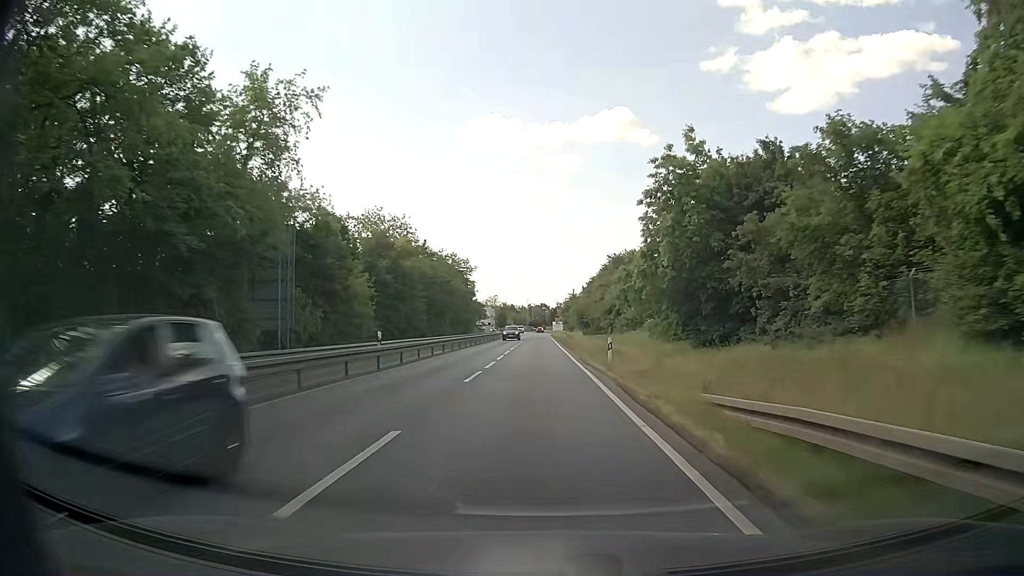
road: tertiary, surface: asphalt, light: Day
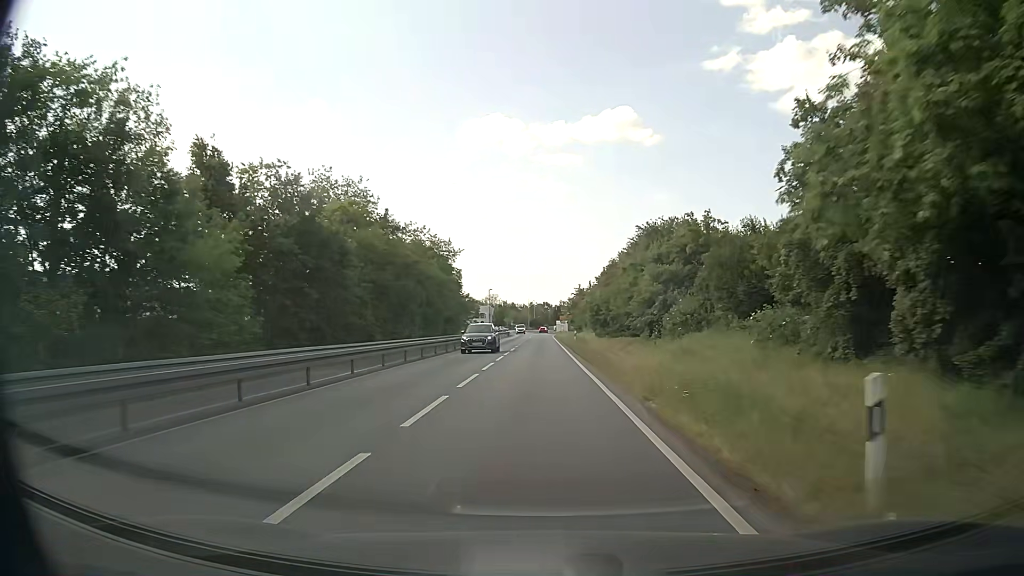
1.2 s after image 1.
(-0.1, +19.5) m; -1°
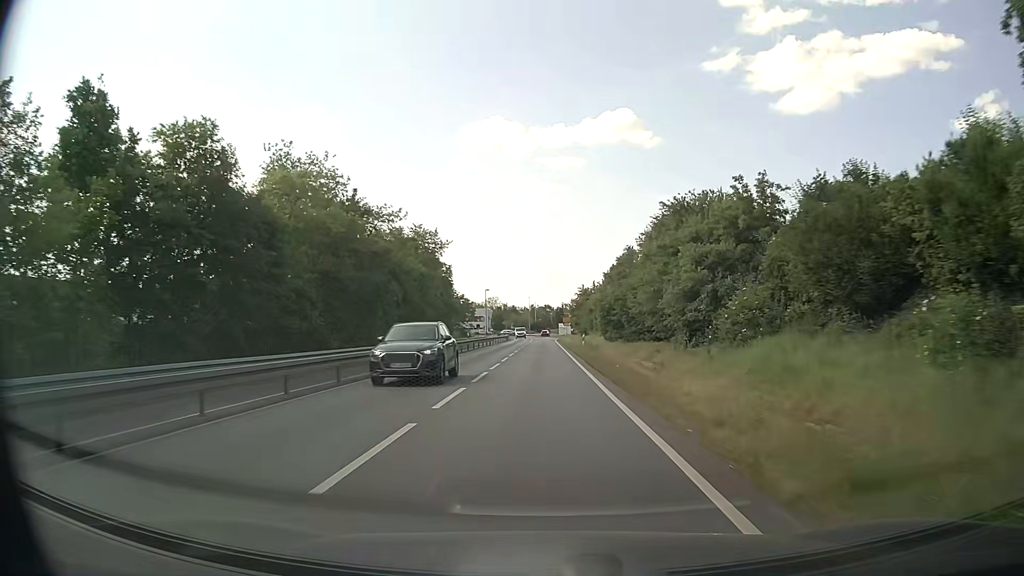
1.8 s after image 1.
(0.0, +9.6) m; 0°
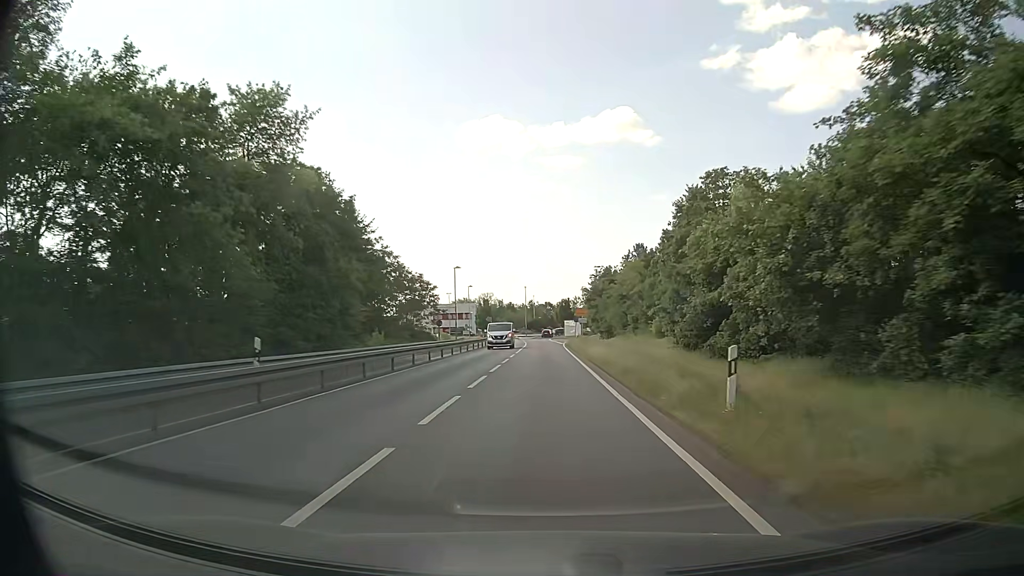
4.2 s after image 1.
(+0.1, +37.9) m; 0°
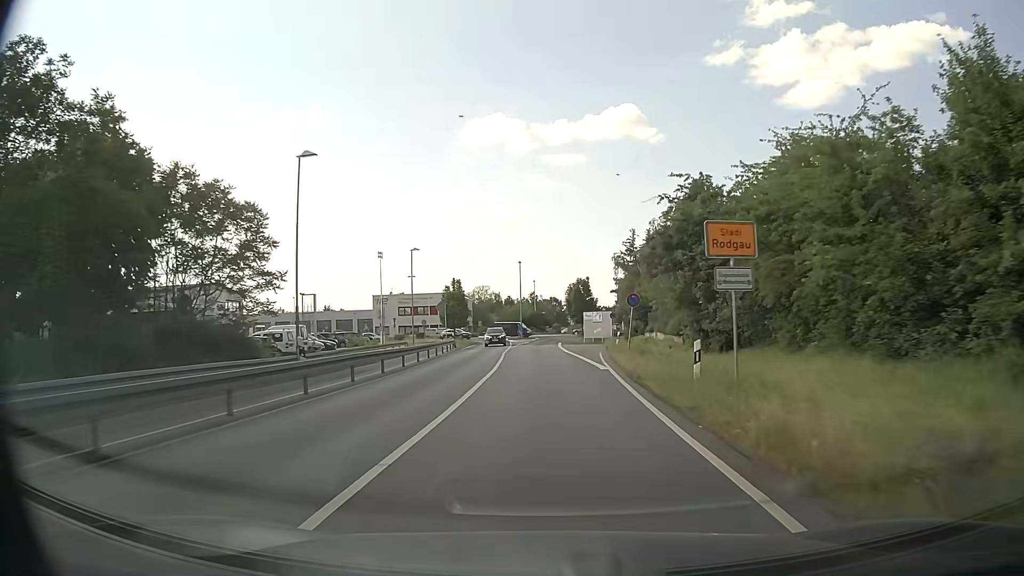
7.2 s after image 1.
(0.0, +45.9) m; 0°
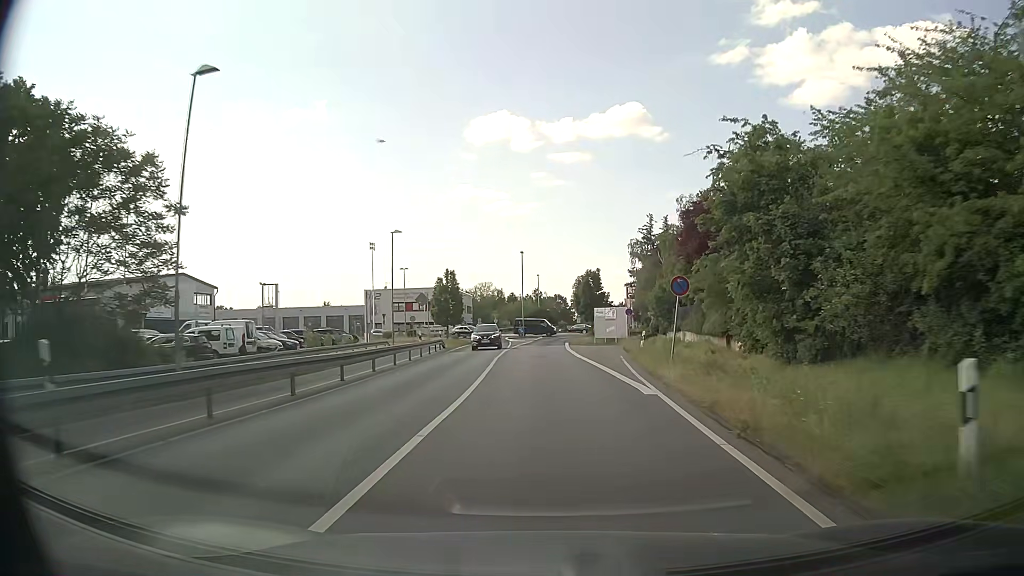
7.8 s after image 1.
(-0.1, +8.9) m; -1°
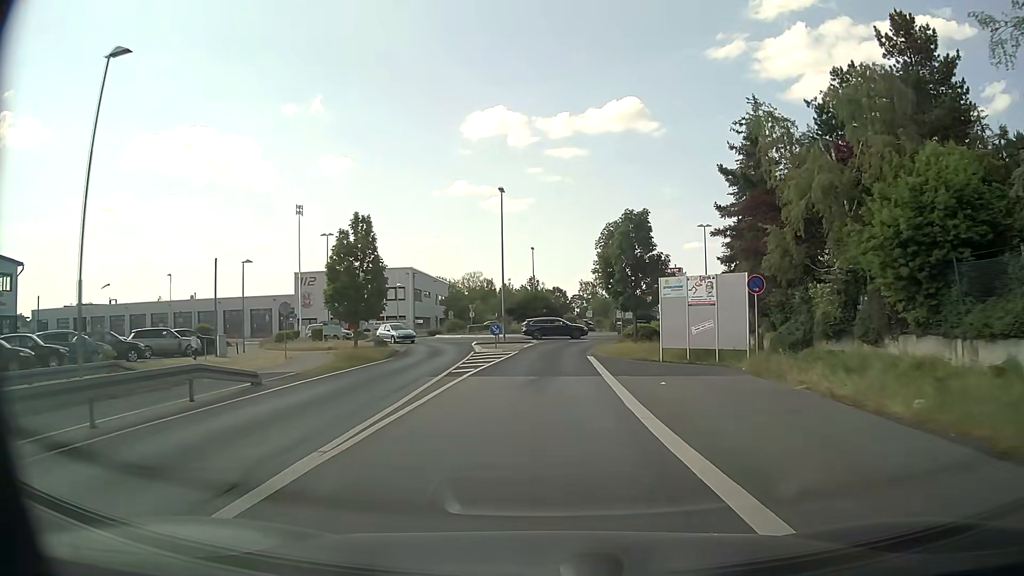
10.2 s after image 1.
(+0.1, +33.3) m; +1°
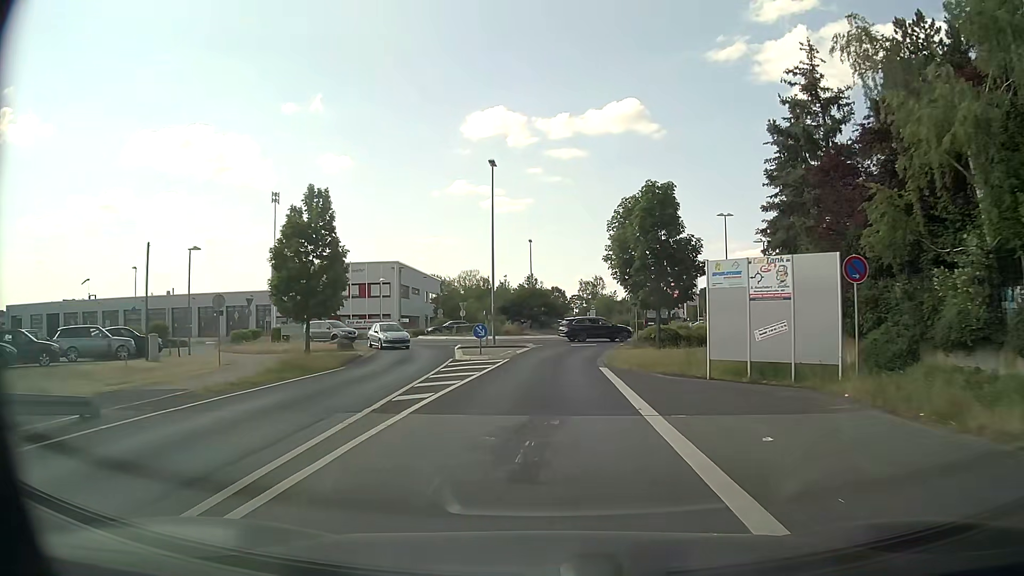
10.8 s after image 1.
(0.0, +7.2) m; 0°
